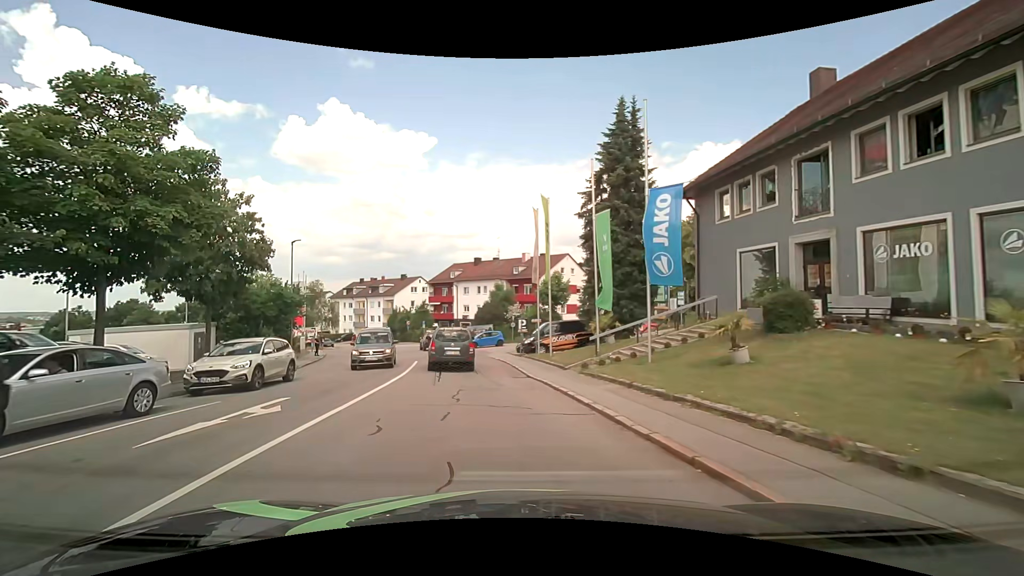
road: residential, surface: asphalt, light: Day
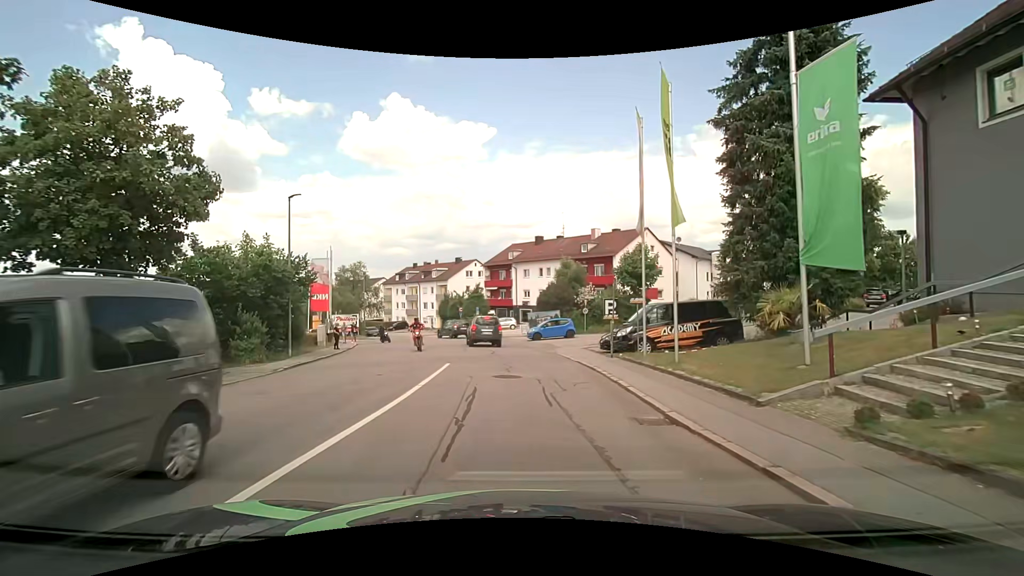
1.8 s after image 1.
(-0.7, +10.4) m; -6°
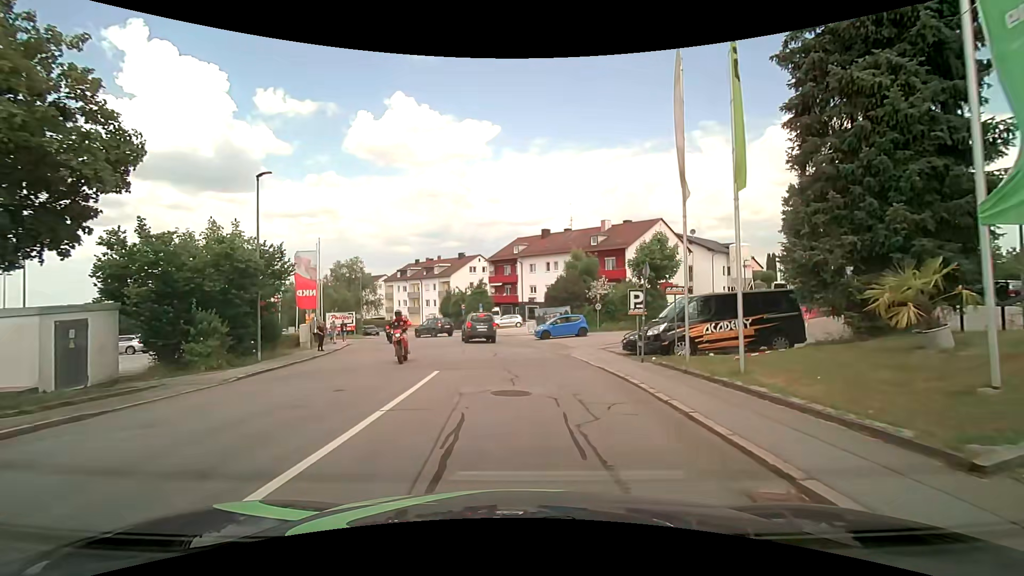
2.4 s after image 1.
(0.0, +3.6) m; -1°
